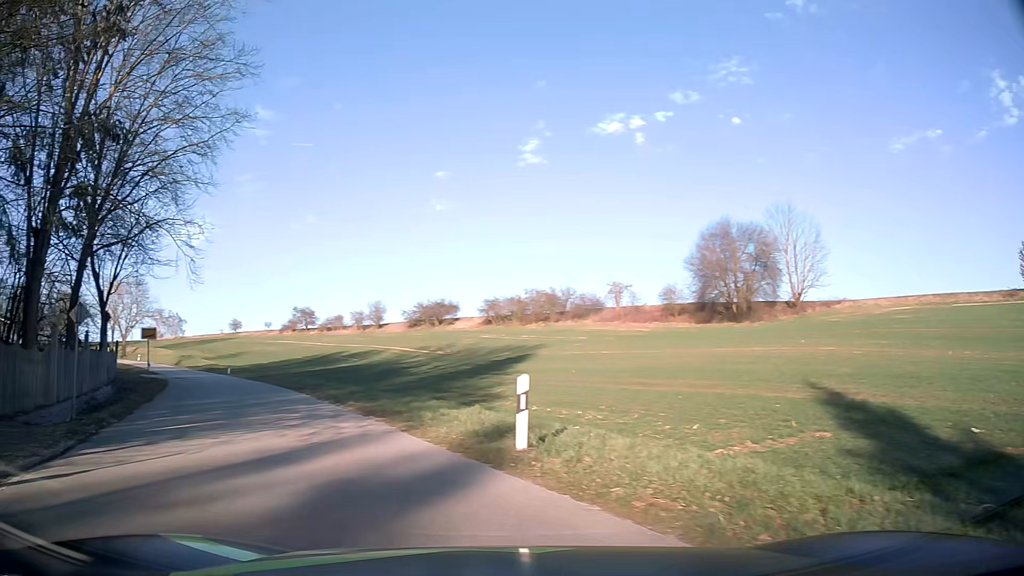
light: Day
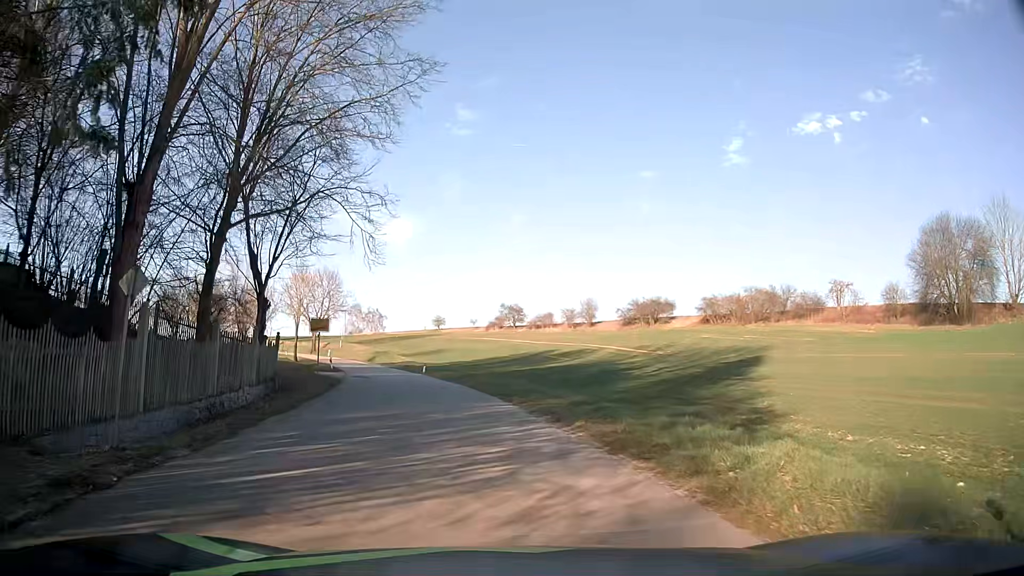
(-1.4, +6.2) m; -18°
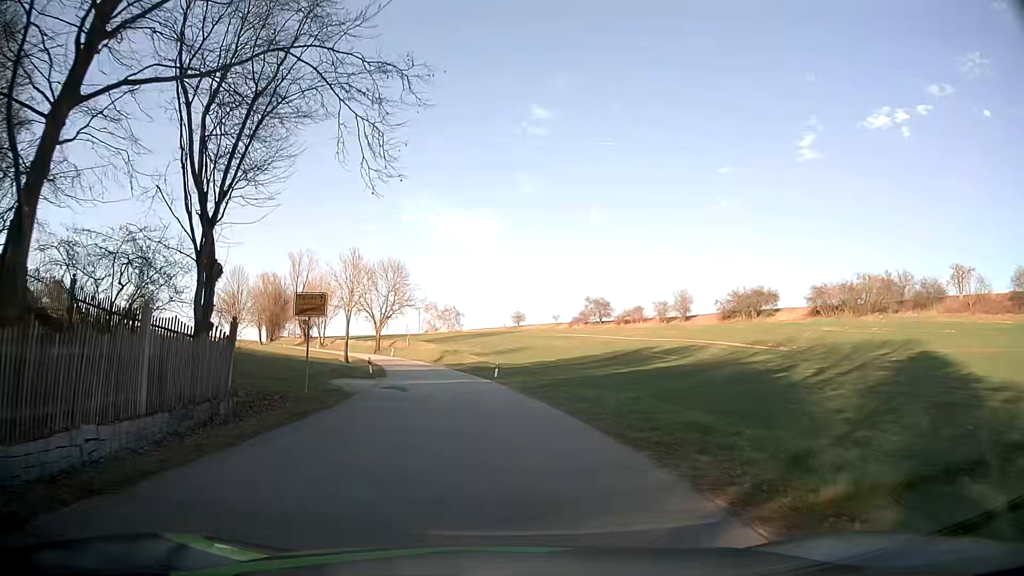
(-0.8, +13.8) m; -6°
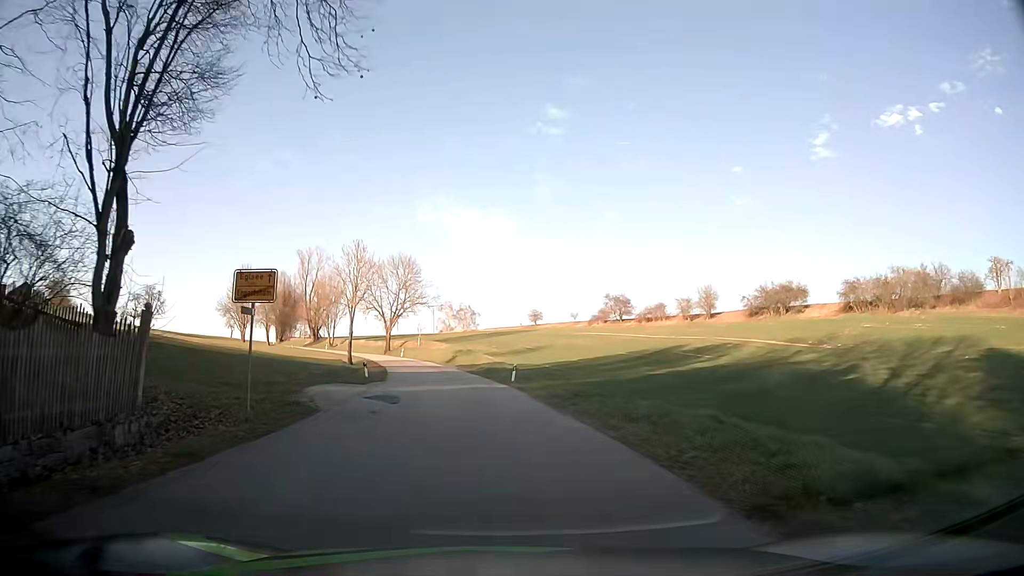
(-0.1, +5.8) m; -1°
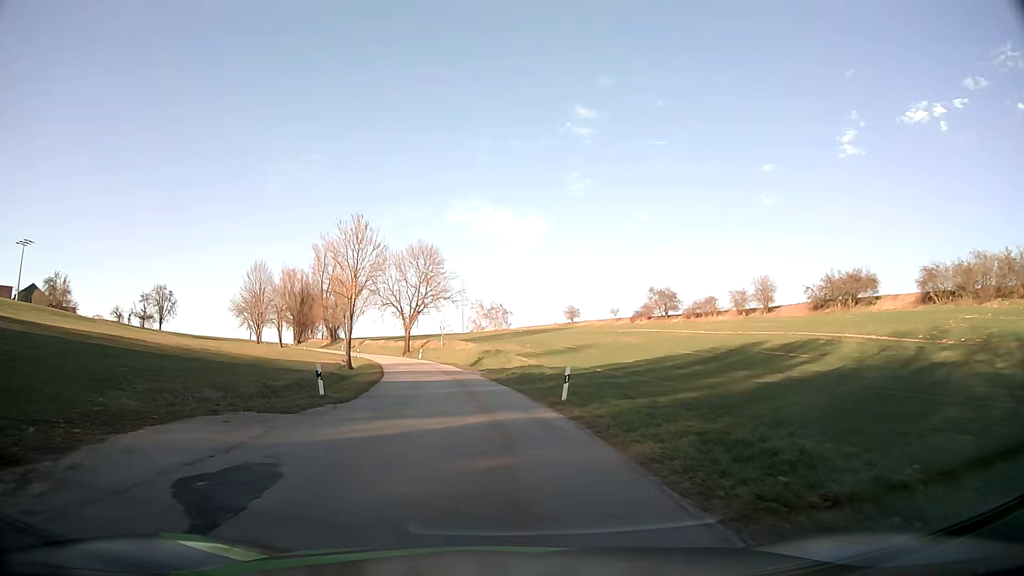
(-0.3, +13.4) m; -3°
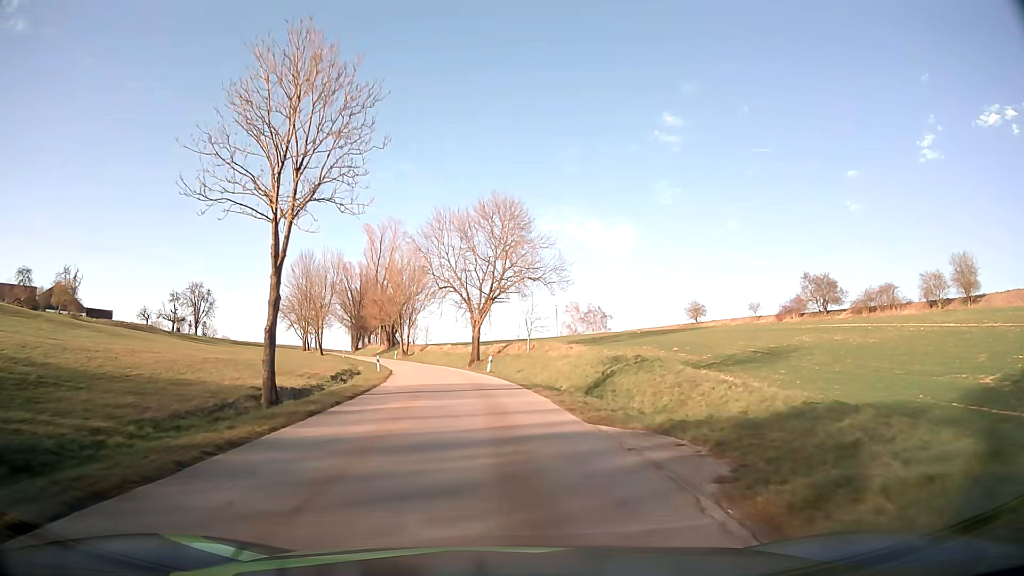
(-2.2, +34.0) m; -7°
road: tertiary
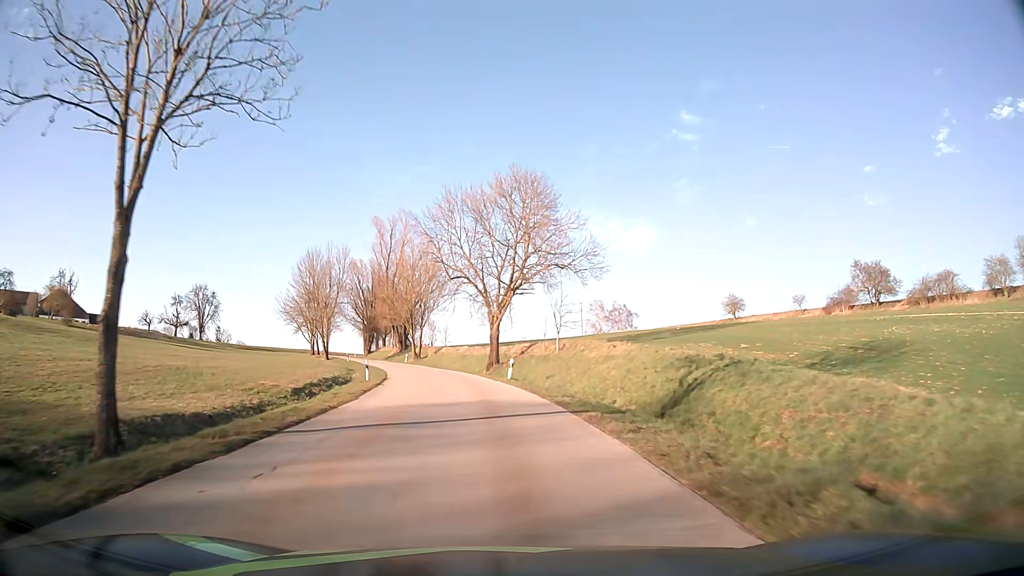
(-0.1, +9.9) m; -2°
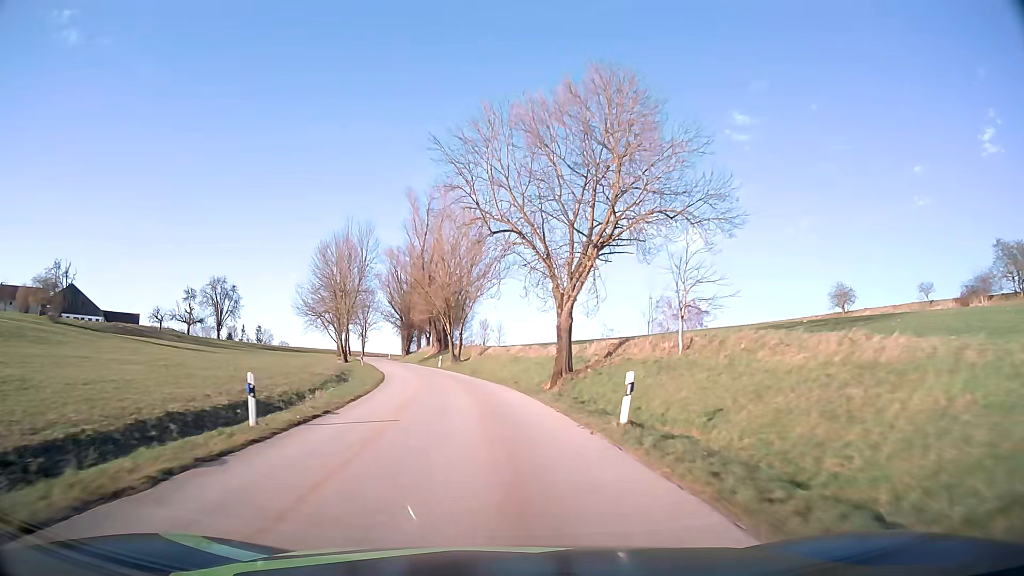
(-0.9, +21.2) m; -5°
(0, +10) (-1, +20) (-2, +30) (-3, +40) (-5, +50) (-8, +59) (-10, +69) (-13, +79) (-16, +88) (-19, +98) m
